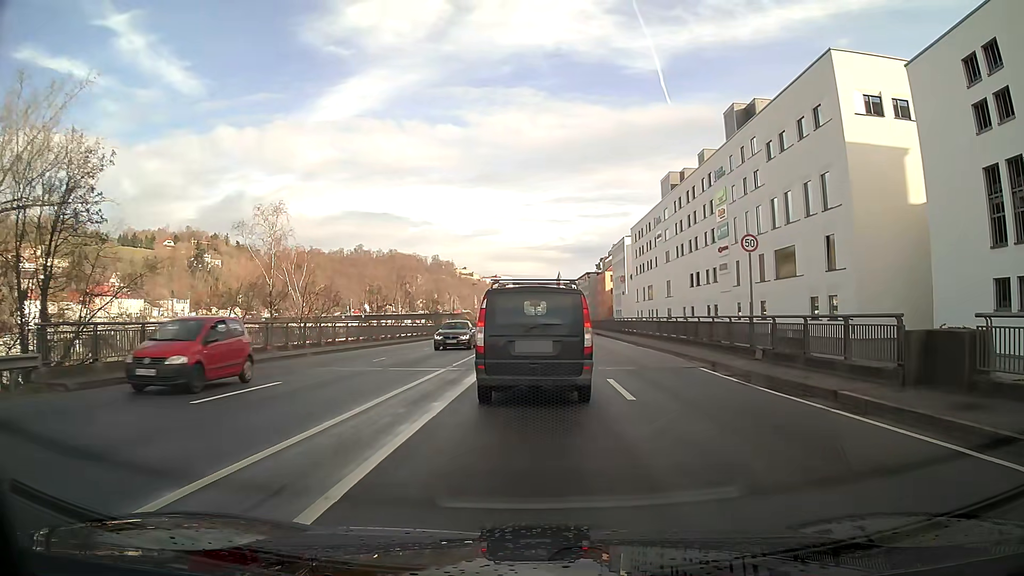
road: primary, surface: asphalt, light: Day
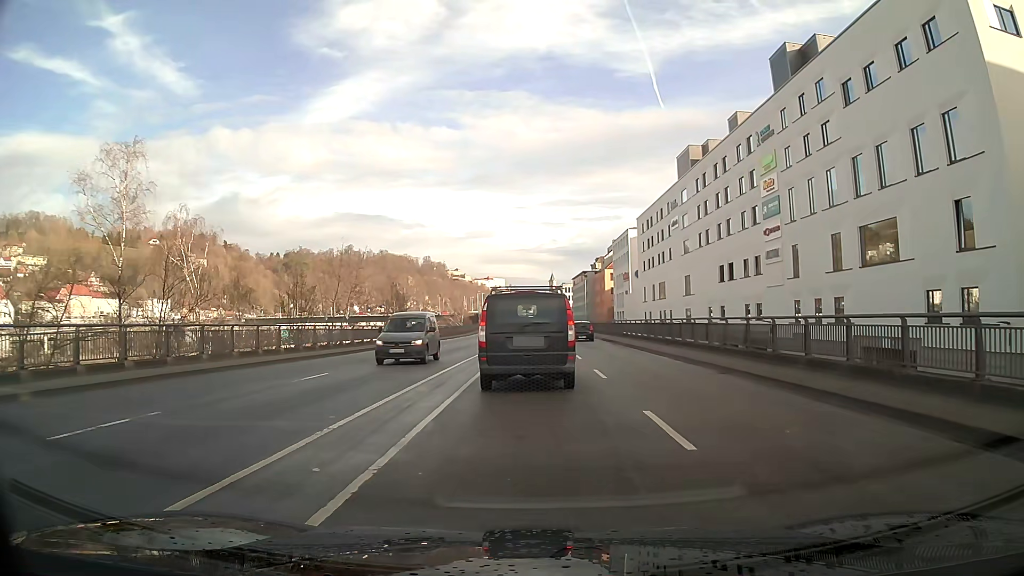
(+0.1, +17.2) m; +1°
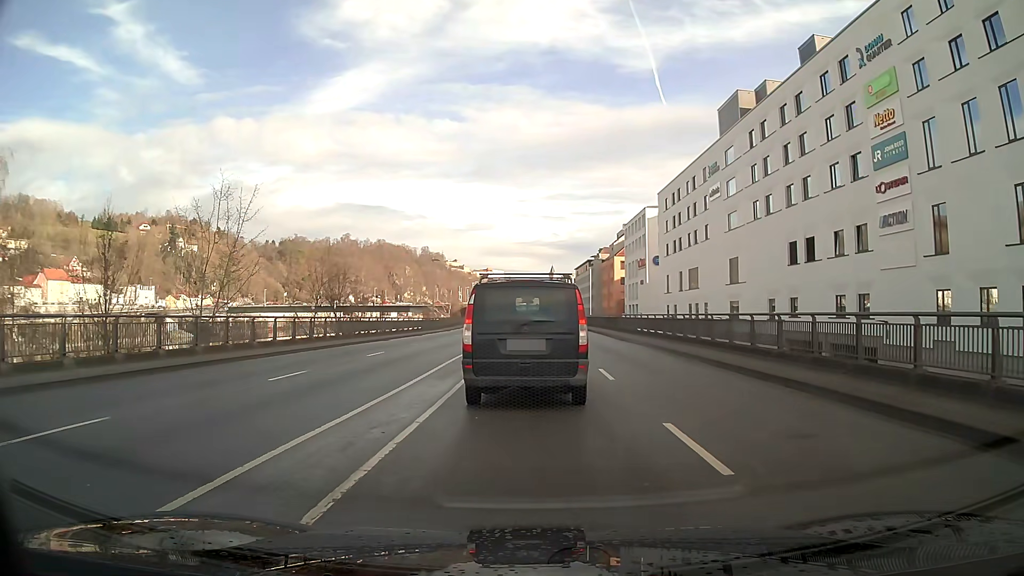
(+0.1, +19.2) m; 0°
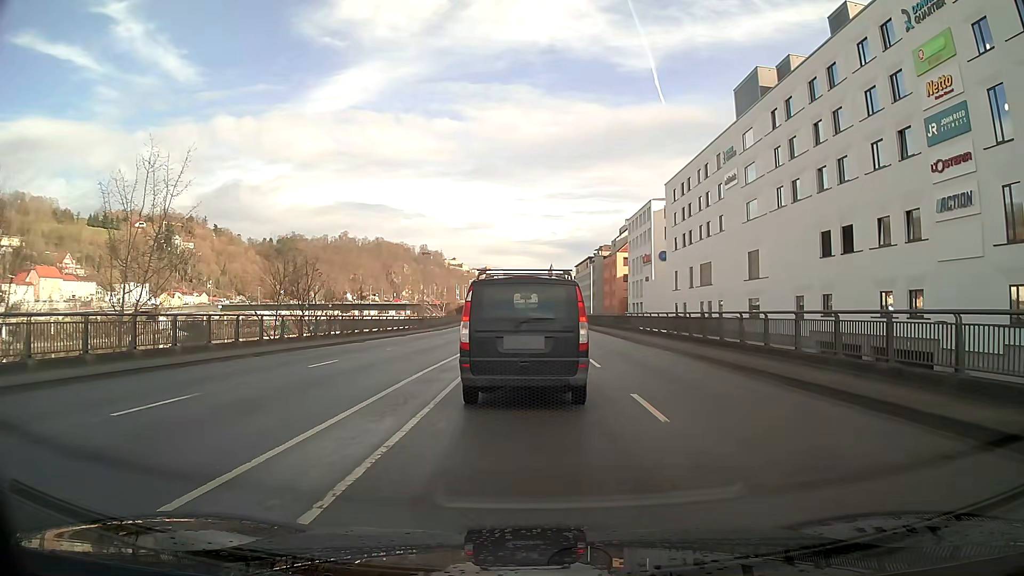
(0.0, +6.0) m; 0°
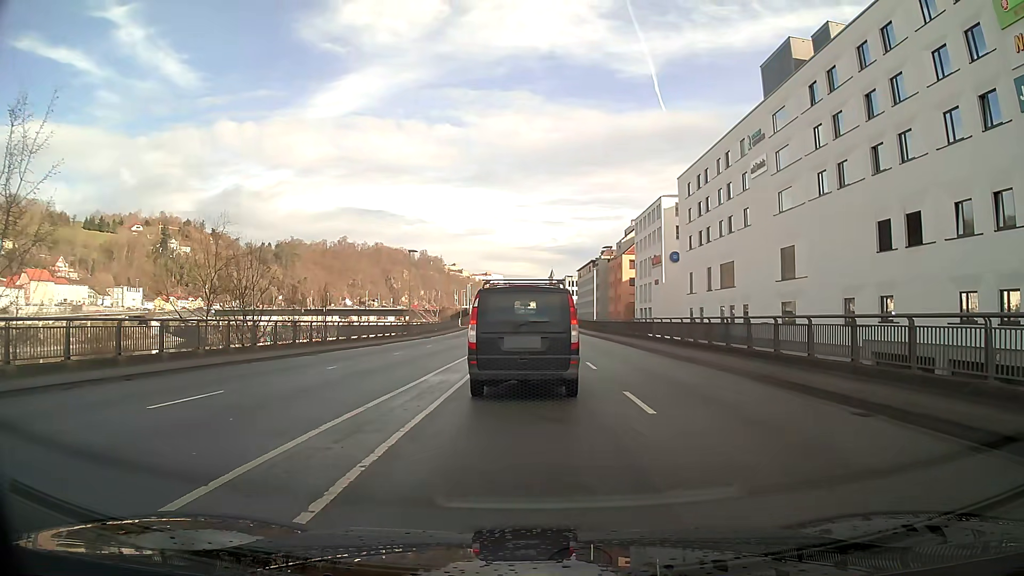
(+0.1, +7.9) m; 0°
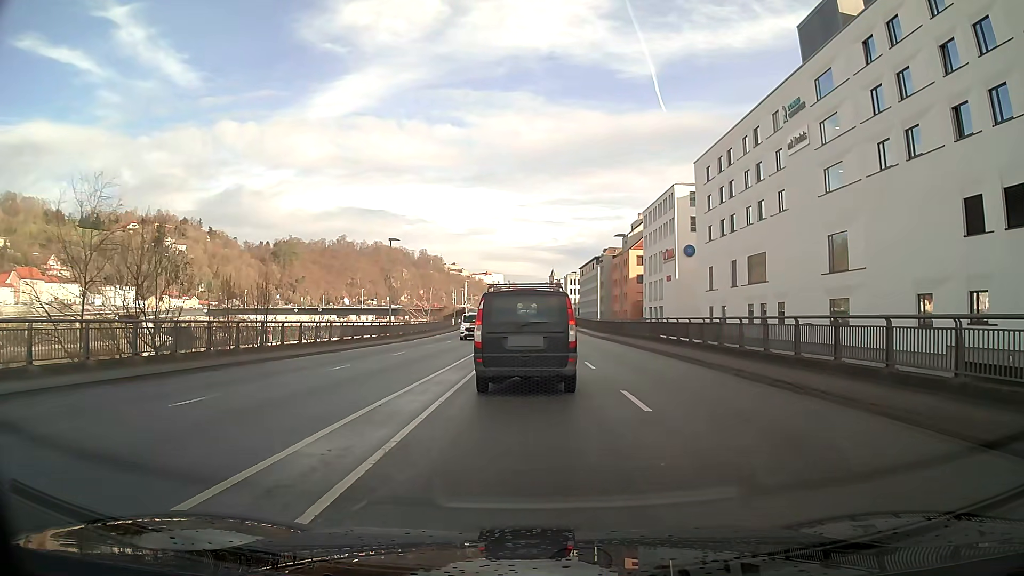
(0.0, +8.7) m; 0°
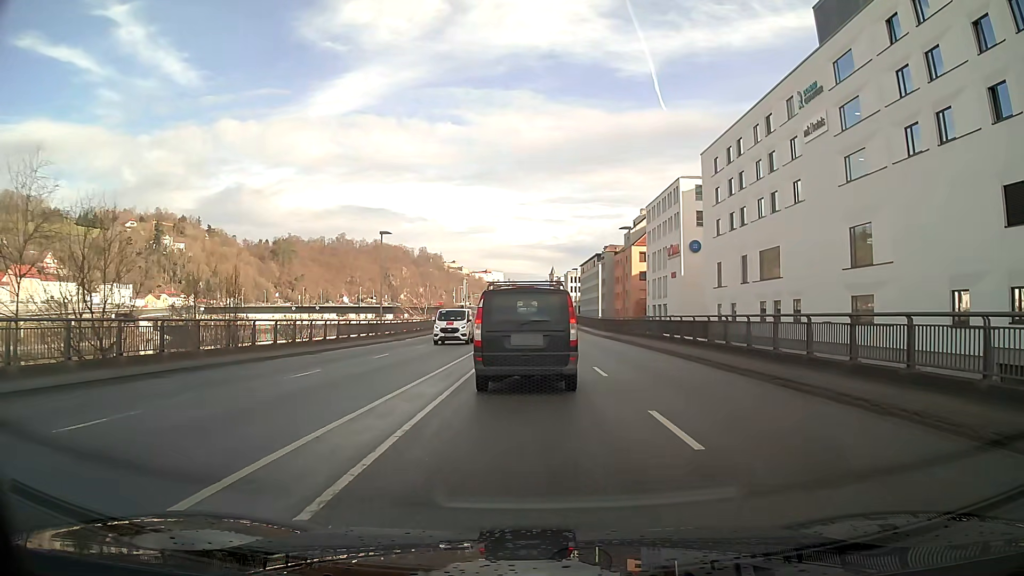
(0.0, +3.2) m; 0°
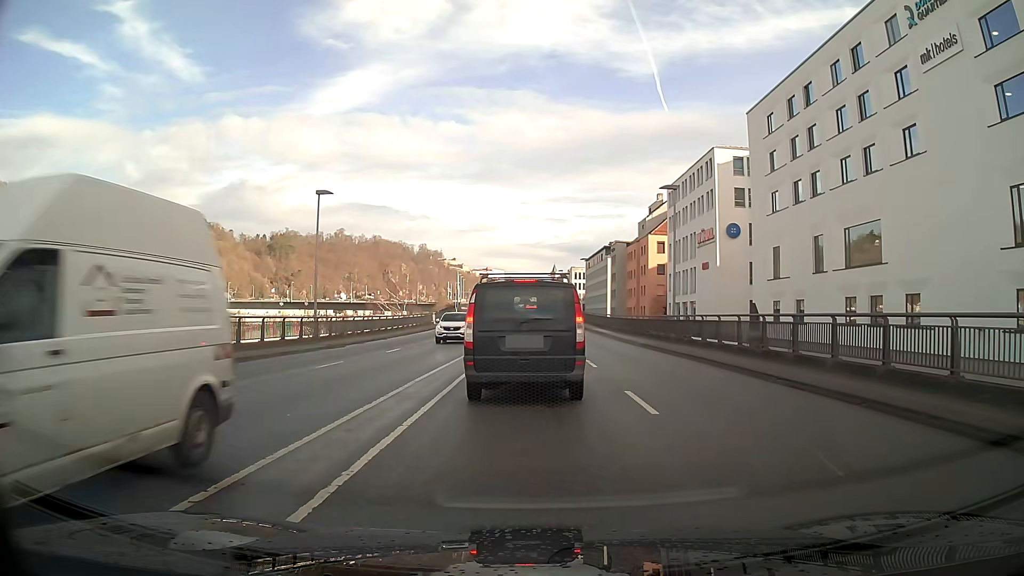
(0.0, +15.6) m; 0°
